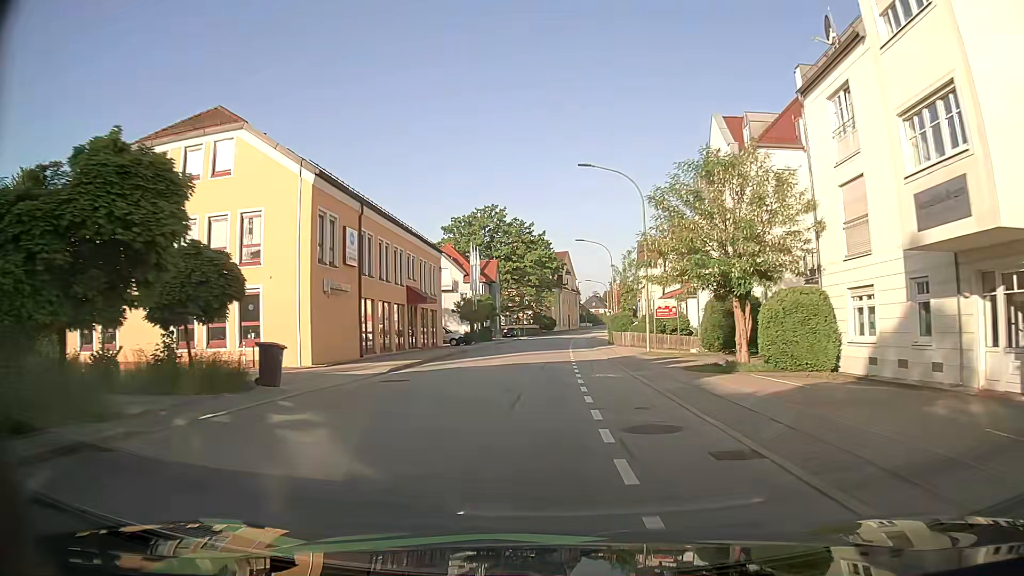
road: tertiary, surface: asphalt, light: Day
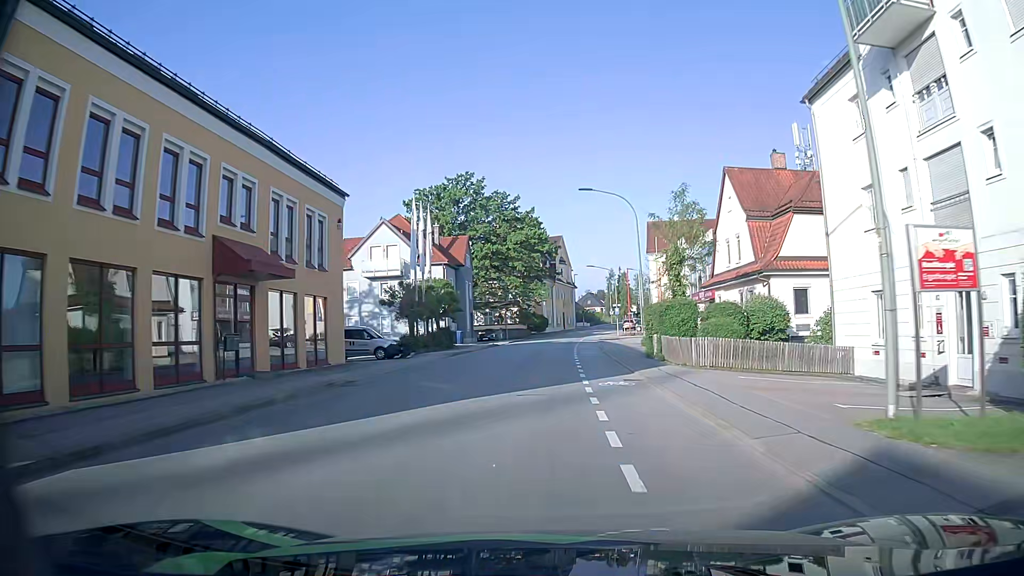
(0.0, +22.6) m; 0°
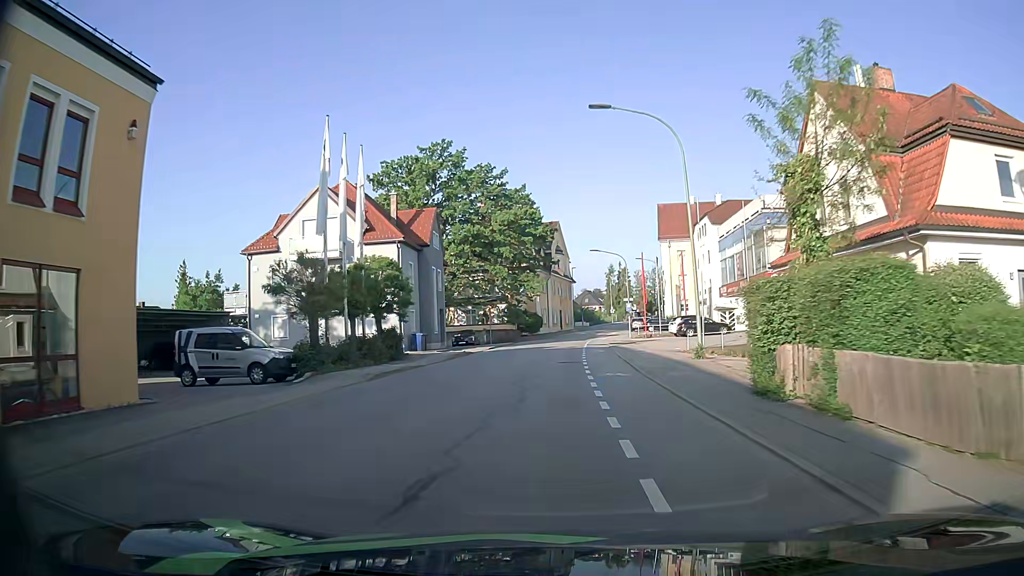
(+0.1, +14.8) m; +1°
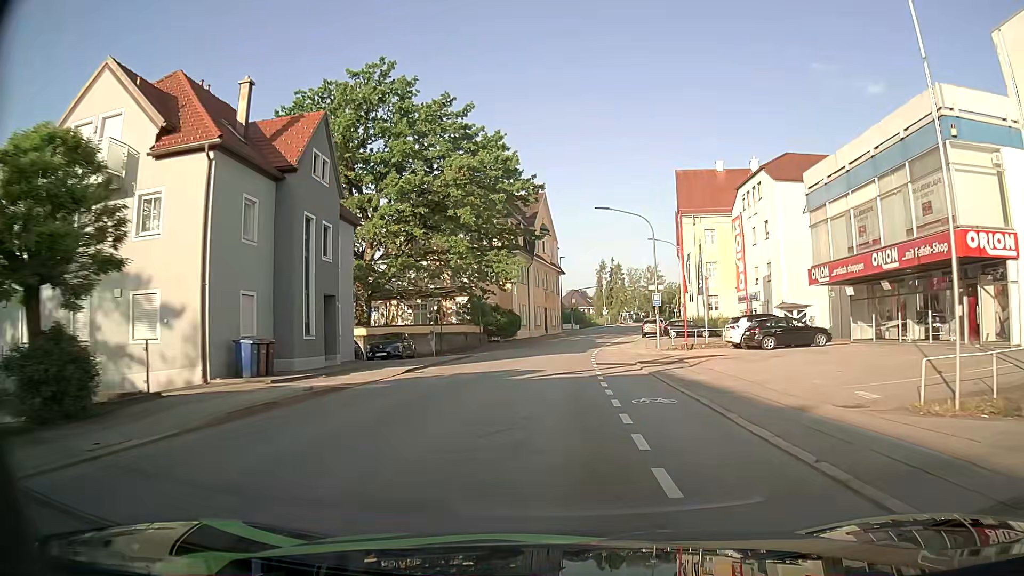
(+0.1, +21.8) m; +1°
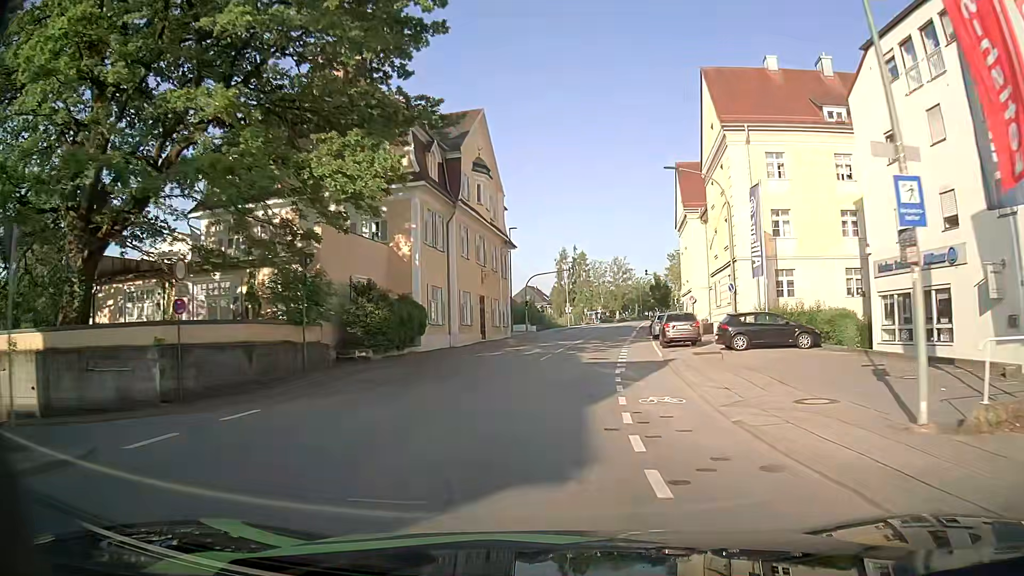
(+0.9, +28.5) m; +4°
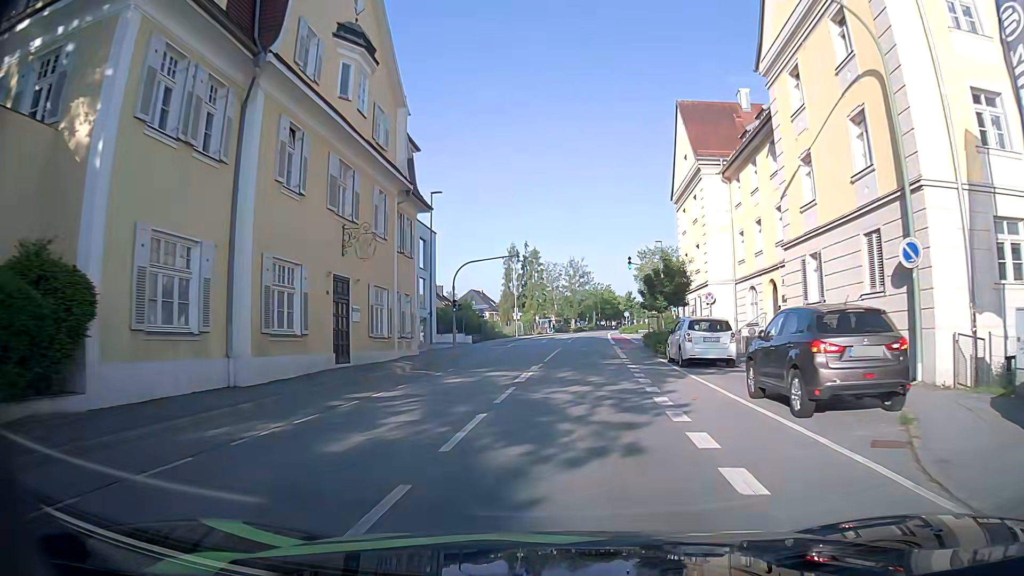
(+0.8, +20.9) m; +5°
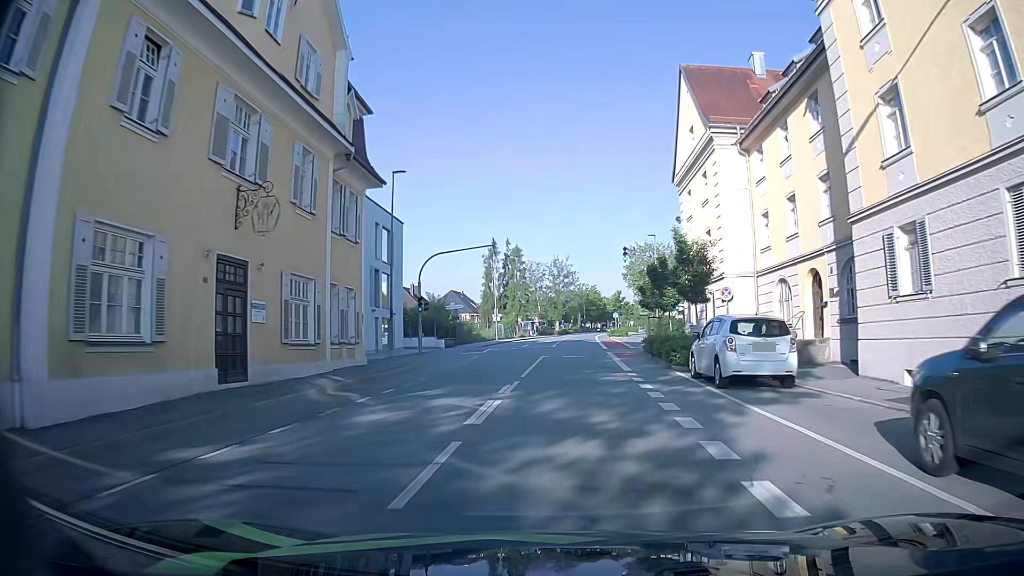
(0.0, +6.7) m; 0°
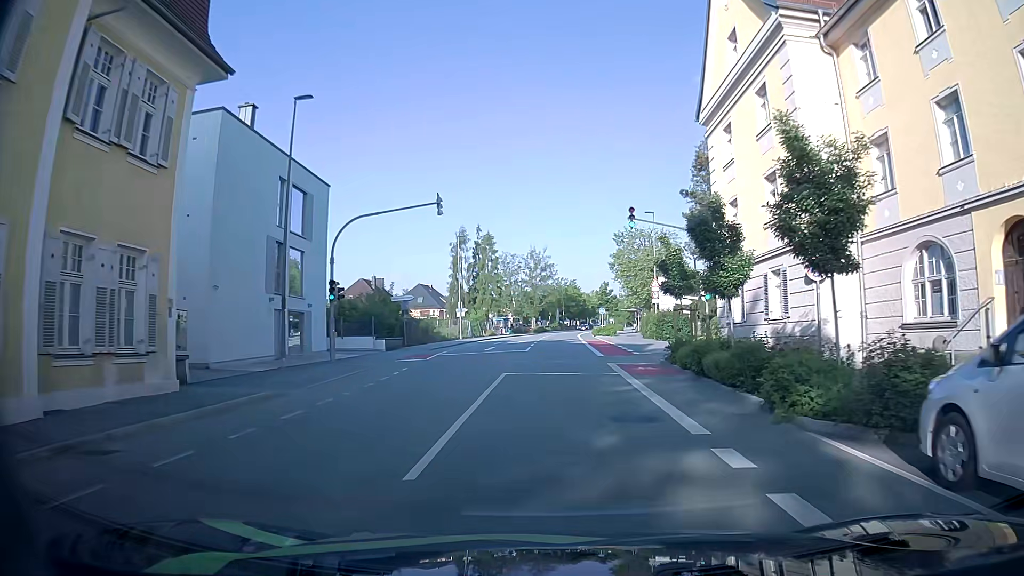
(+0.4, +12.6) m; +2°
